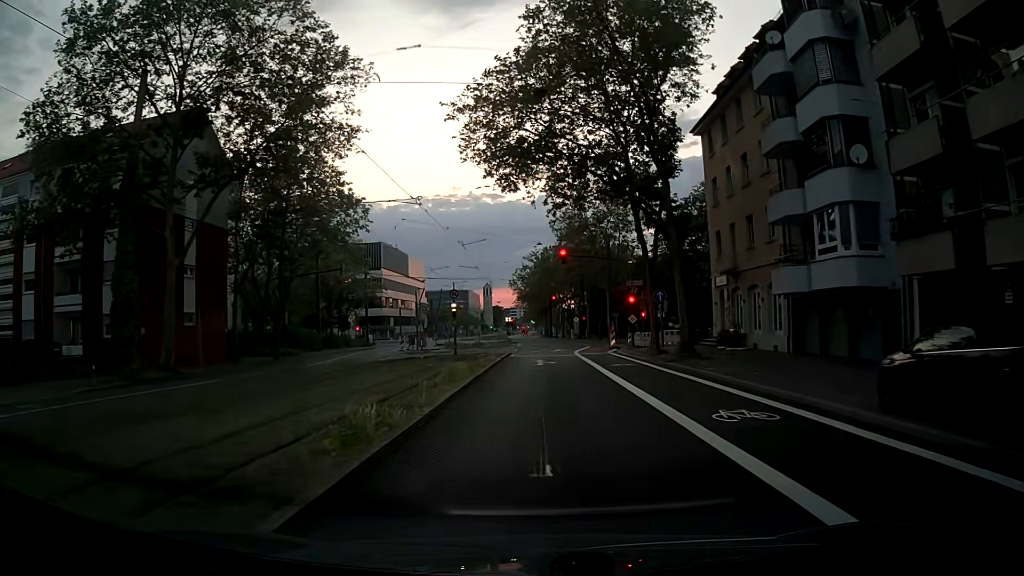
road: secondary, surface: asphalt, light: Dusk
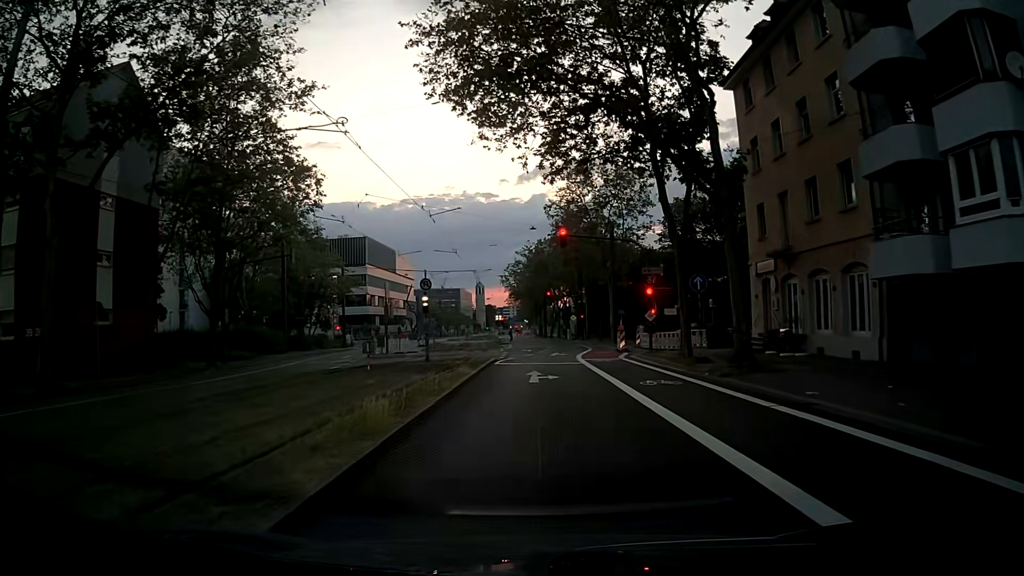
(-0.2, +8.4) m; -1°
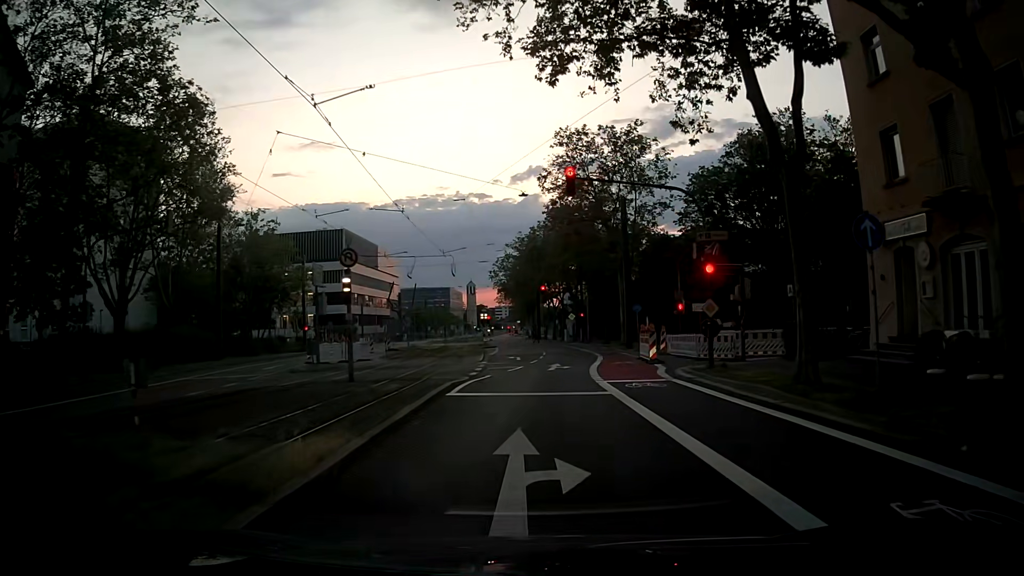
(+0.2, +12.5) m; +1°
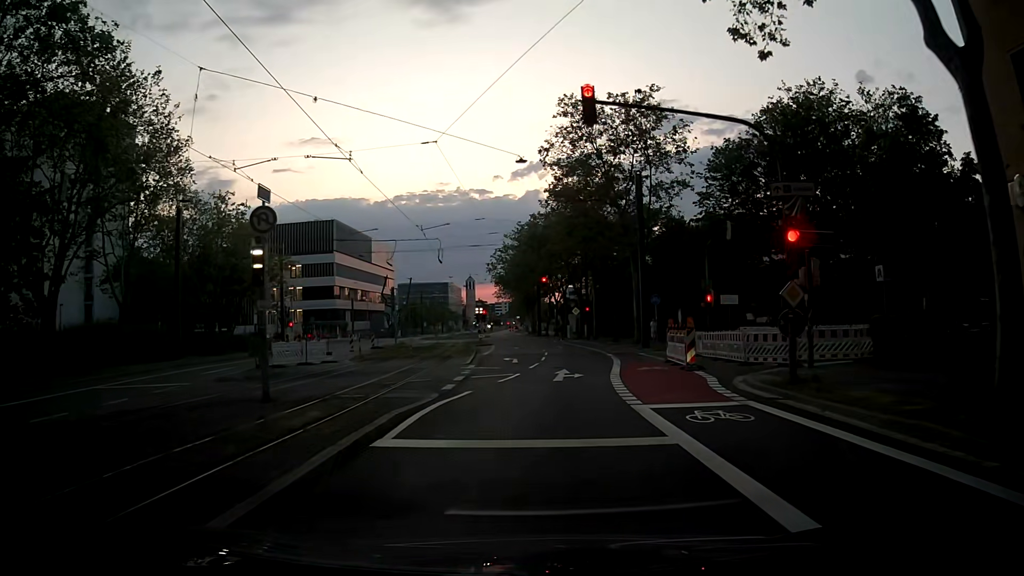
(0.0, +6.6) m; -1°
